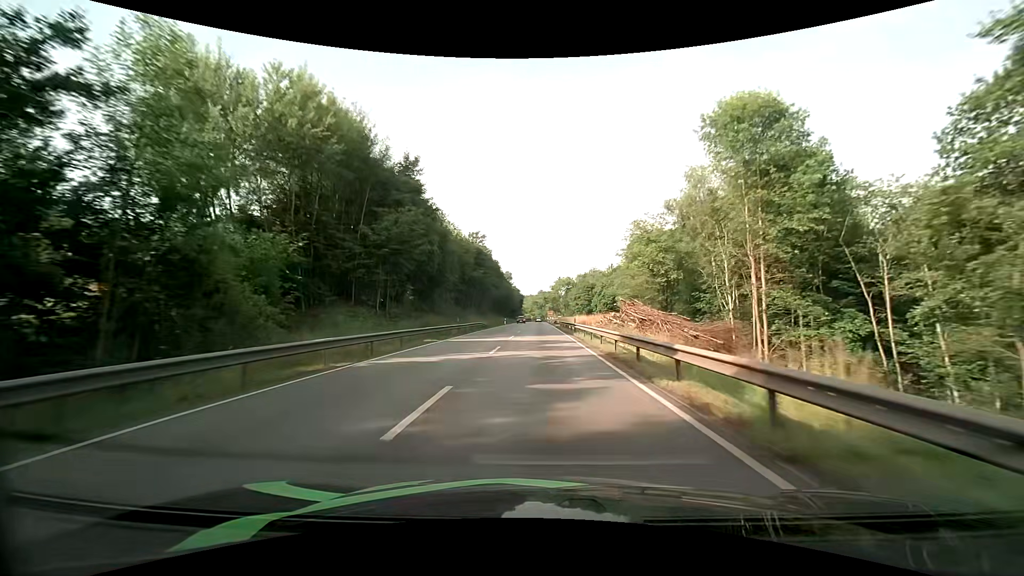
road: primary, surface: asphalt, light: Day
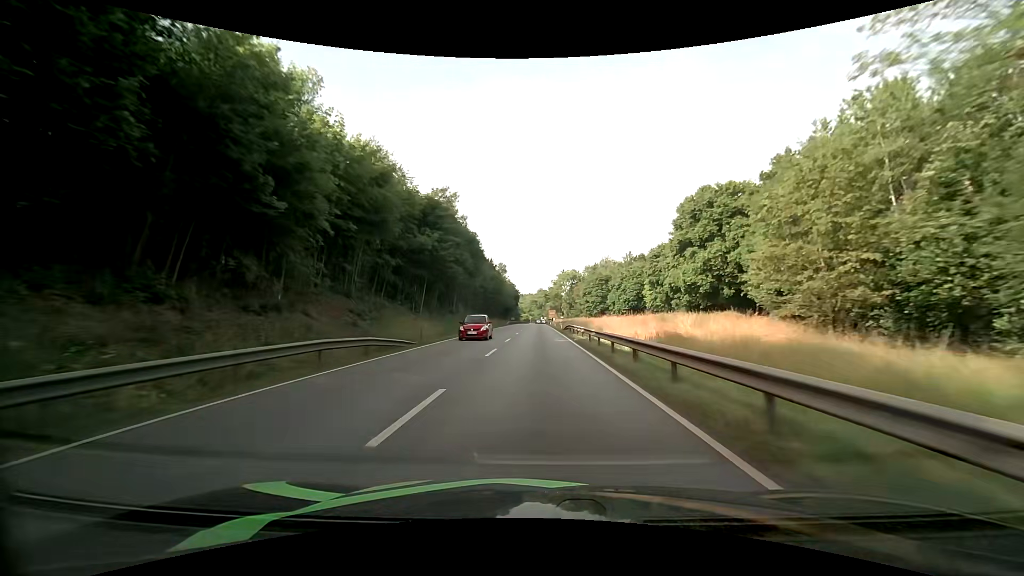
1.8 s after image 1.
(+0.2, +36.4) m; 0°
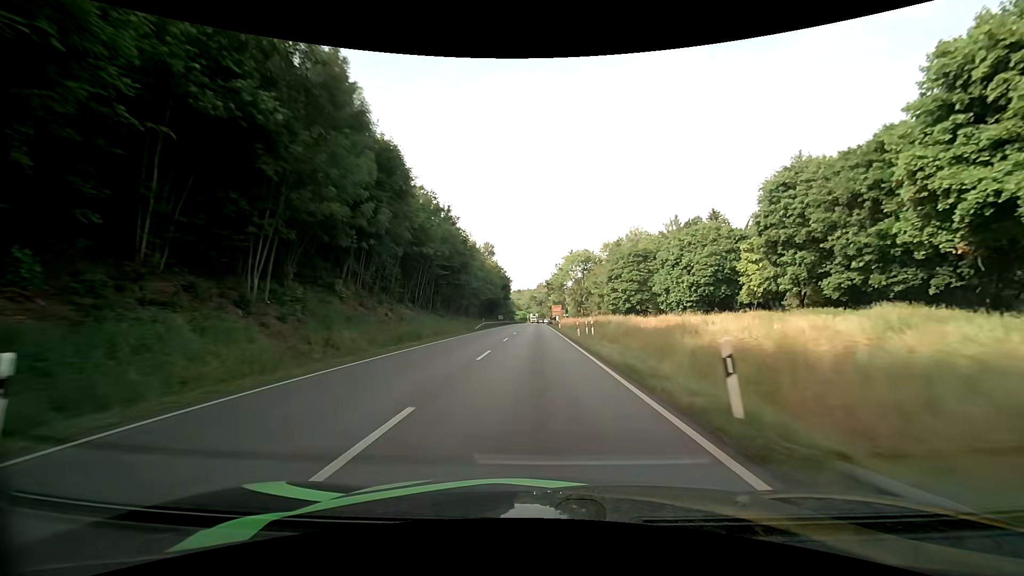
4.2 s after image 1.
(0.0, +48.4) m; 0°
(0, +10) (0, +20) (0, +30) (0, +40) (0, +50) (0, +60) (0, +70) (0, +80) (0, +90) (0, +100) m
